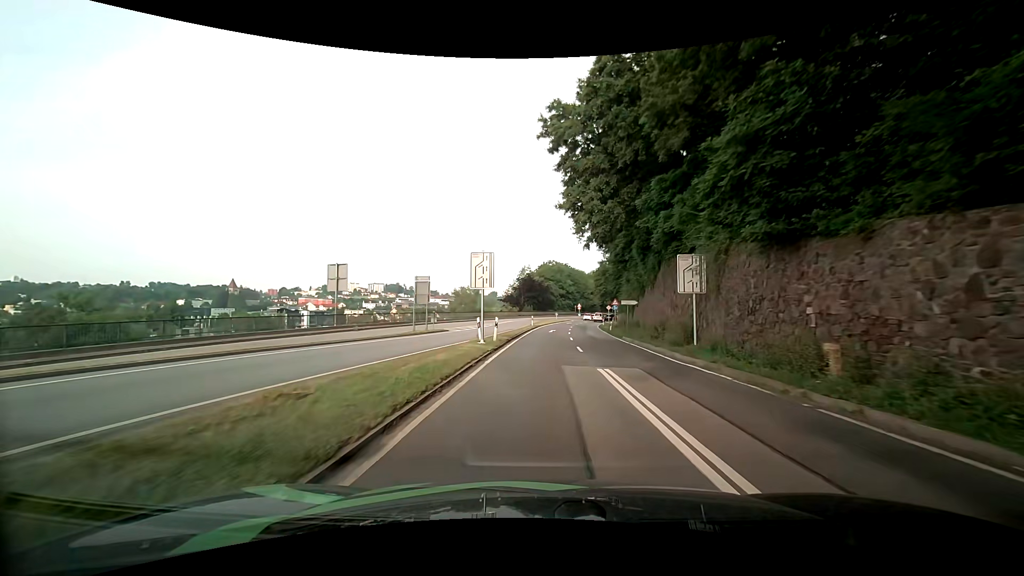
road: primary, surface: asphalt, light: Day
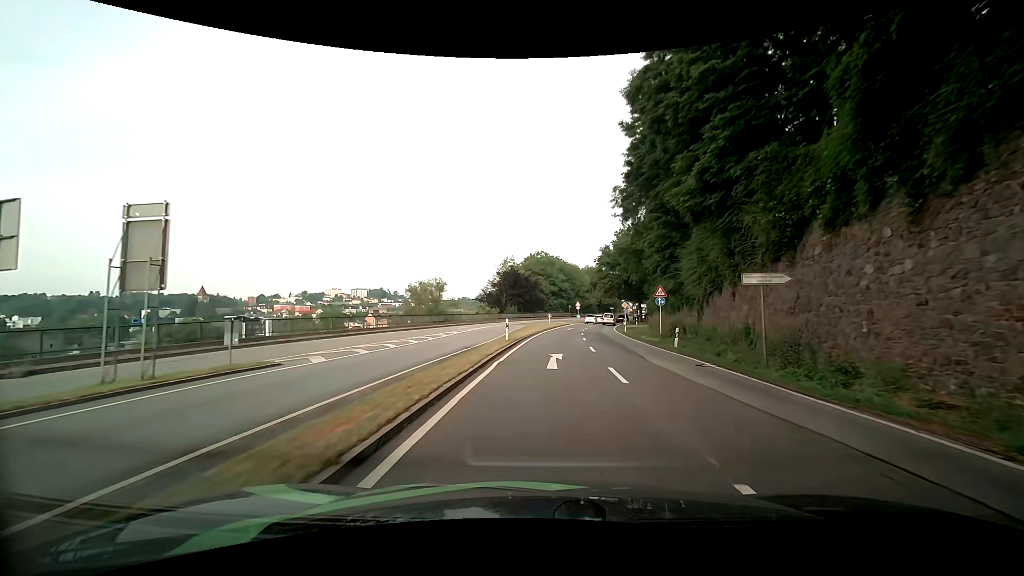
(+0.4, +27.0) m; +2°
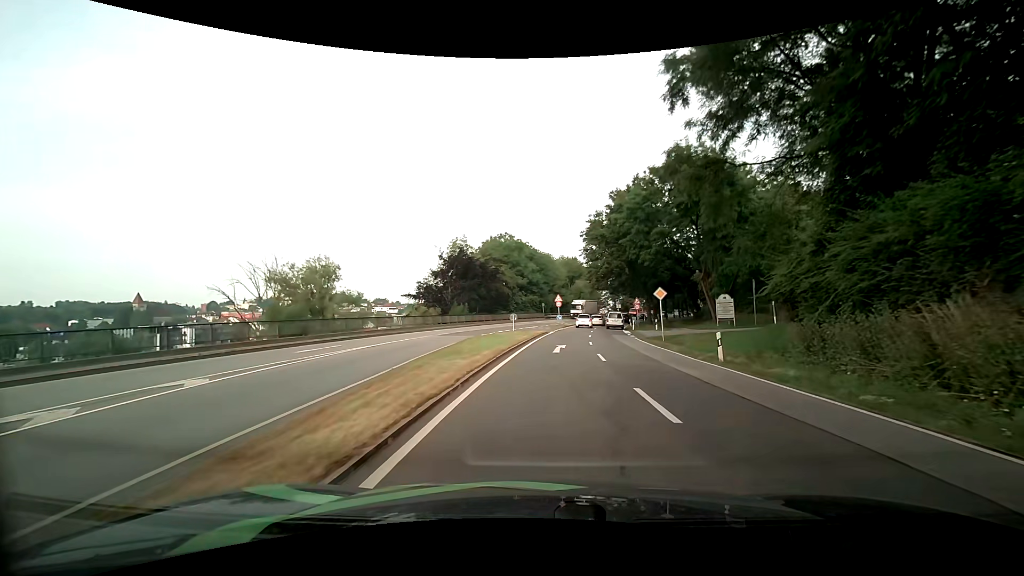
(+0.6, +30.6) m; +3°
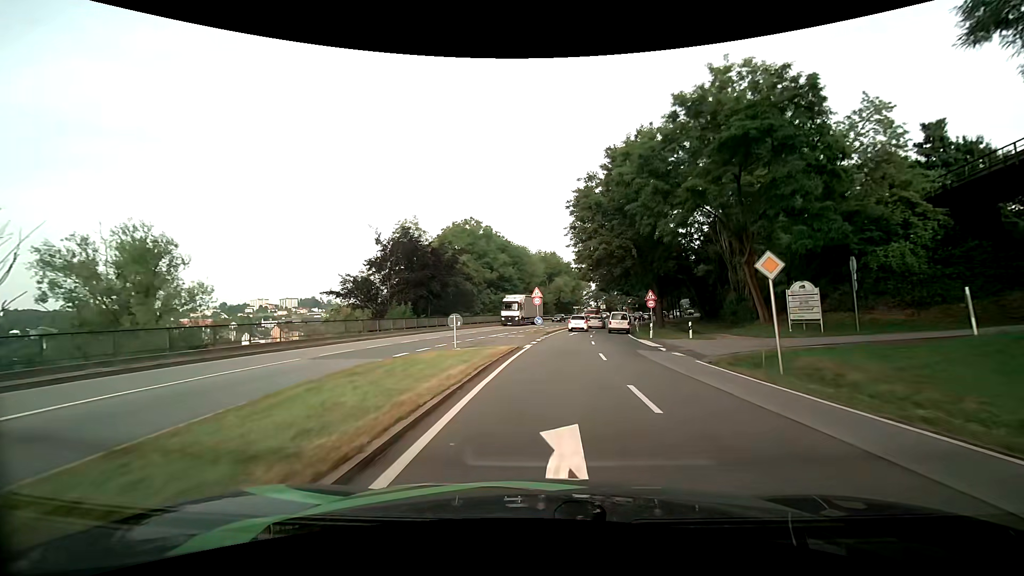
(+0.3, +17.5) m; +3°
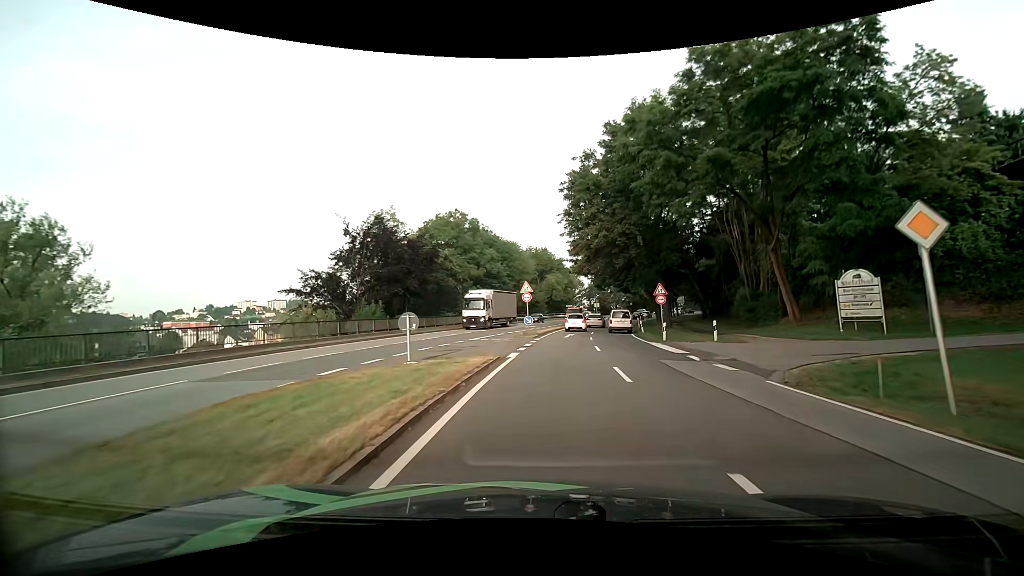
(+0.1, +5.8) m; +1°
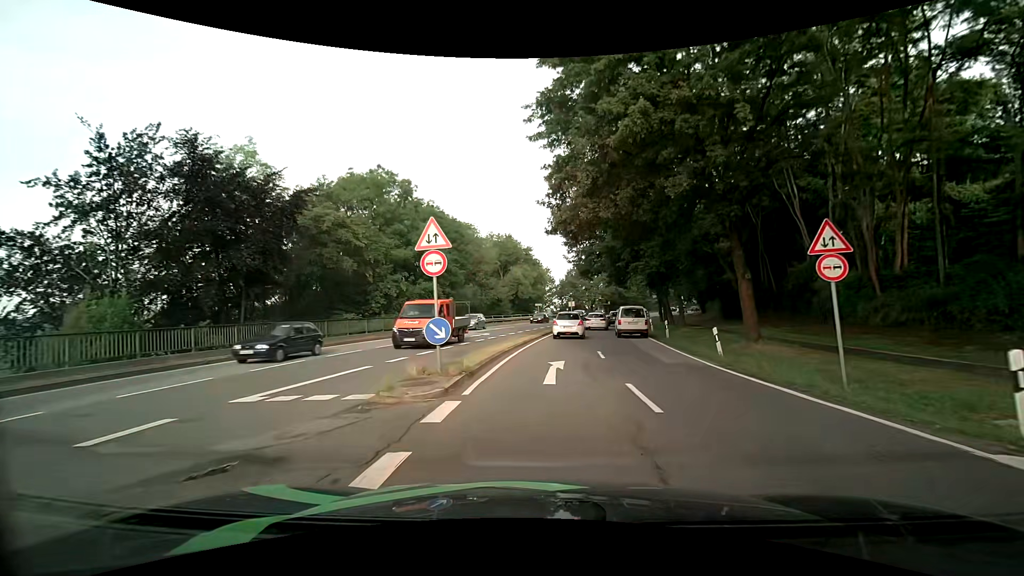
(+0.7, +21.6) m; +3°
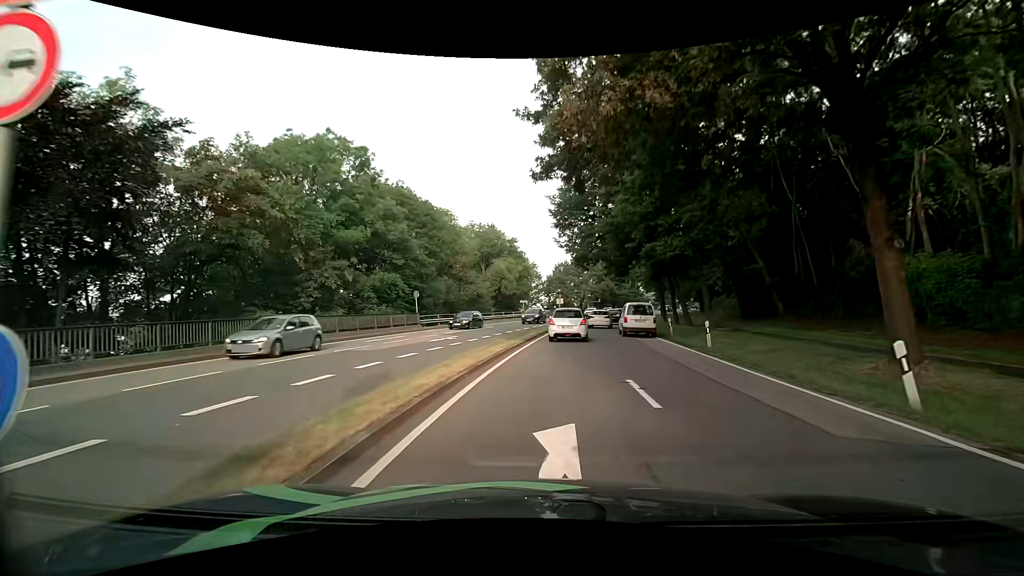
(+0.1, +8.8) m; +2°
